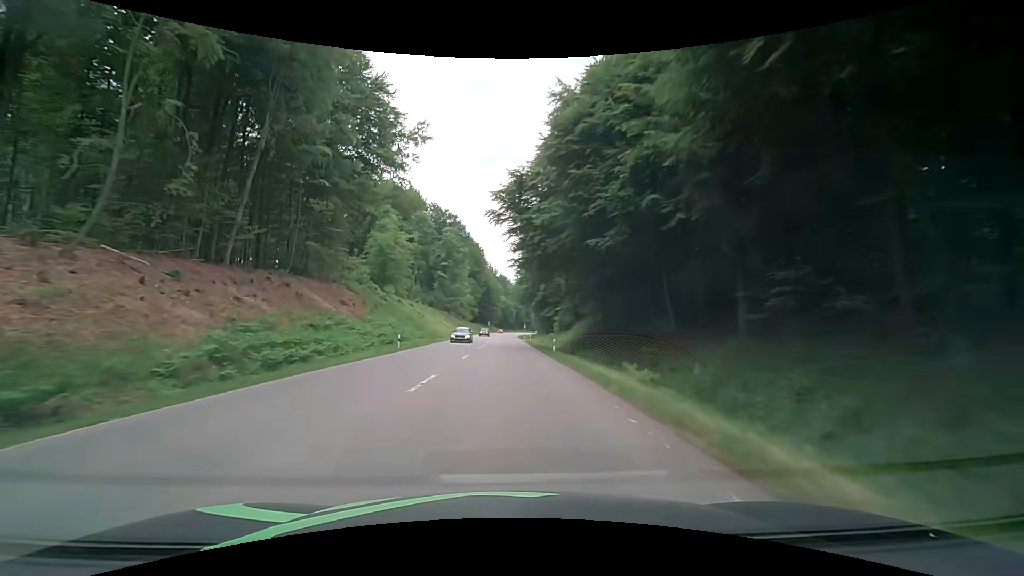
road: secondary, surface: asphalt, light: Day
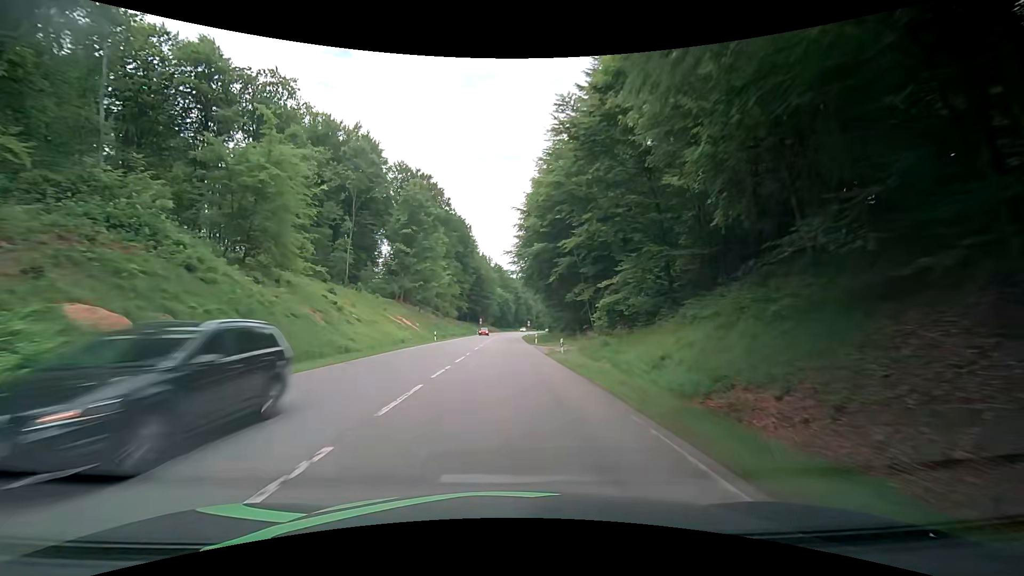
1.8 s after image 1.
(+0.4, +39.7) m; +1°
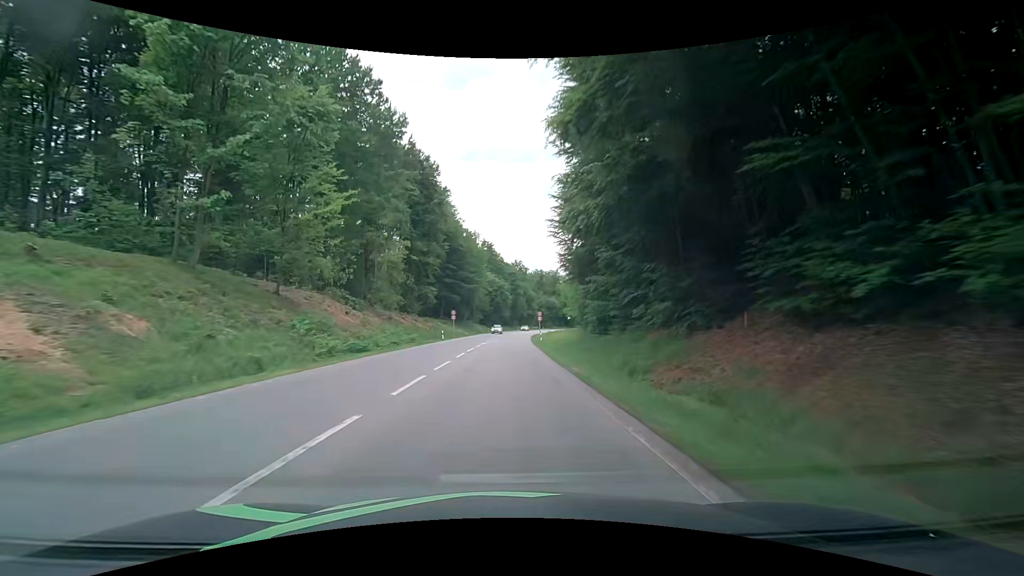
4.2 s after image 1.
(+0.3, +51.5) m; +1°
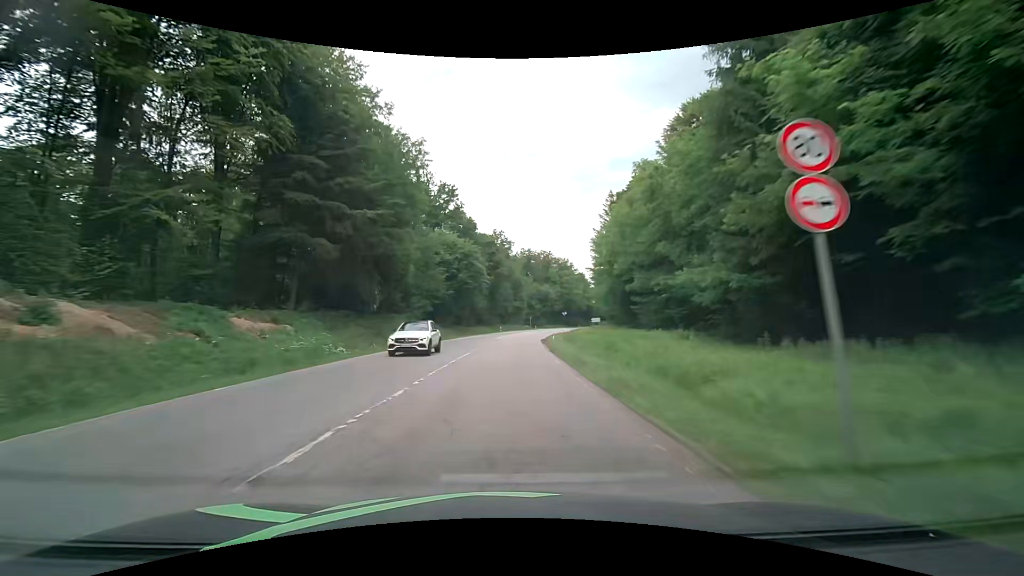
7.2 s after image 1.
(+0.8, +60.1) m; +2°
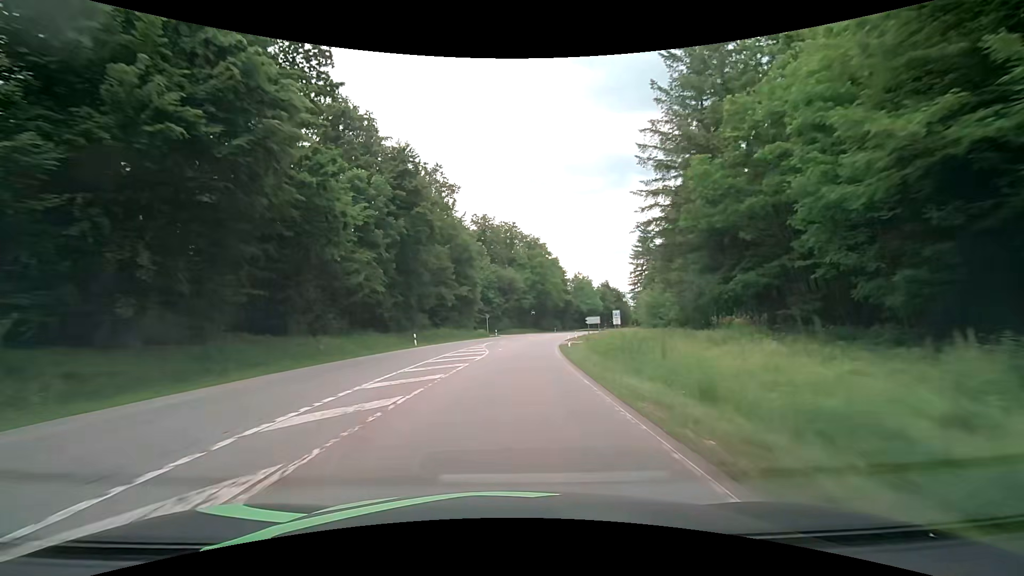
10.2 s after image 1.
(+2.3, +57.3) m; +5°
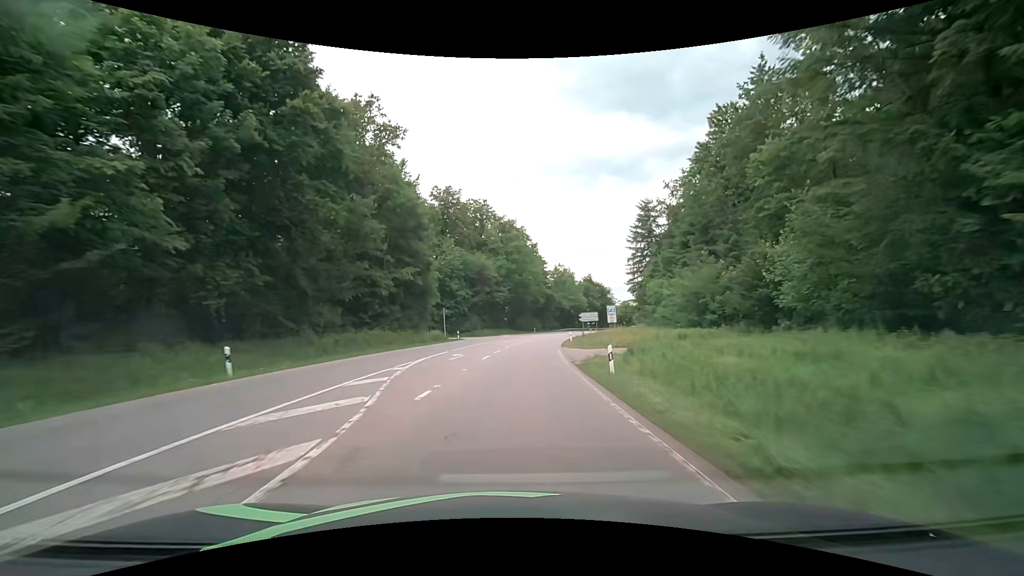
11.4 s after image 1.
(+0.6, +22.6) m; +3°
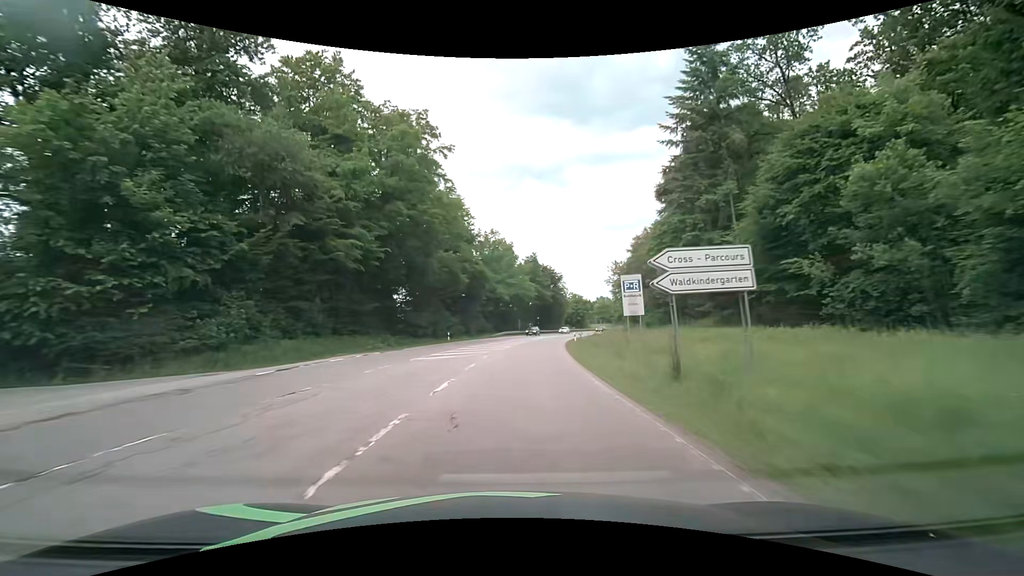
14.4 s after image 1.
(+3.9, +55.5) m; +8°
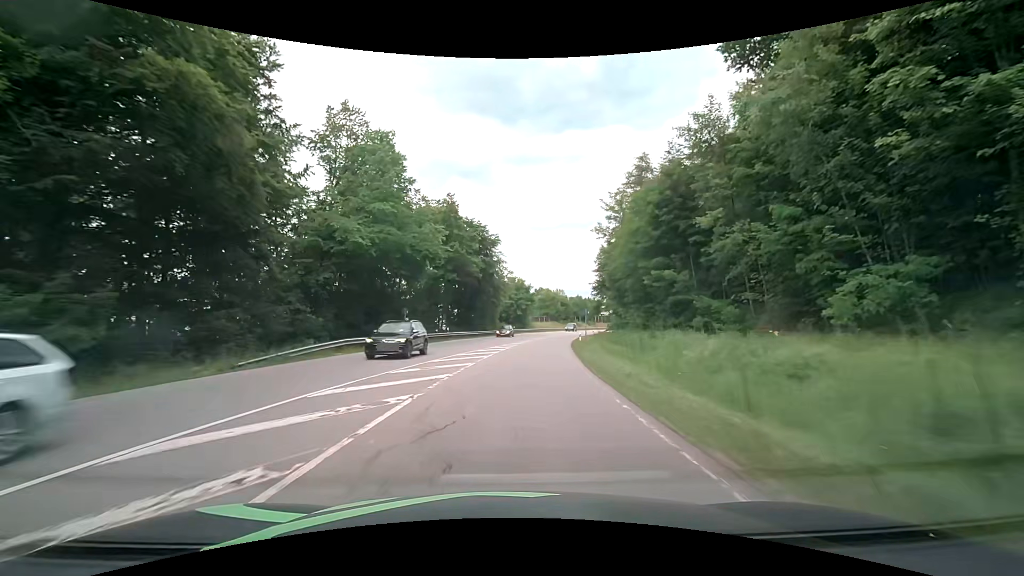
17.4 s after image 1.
(+4.3, +52.7) m; +9°
(0, +10) (+1, +20) (+2, +30) (+3, +40) (+4, +50) (+6, +60) (+8, +69) (+10, +79) (+13, +89) (+15, +99) m
